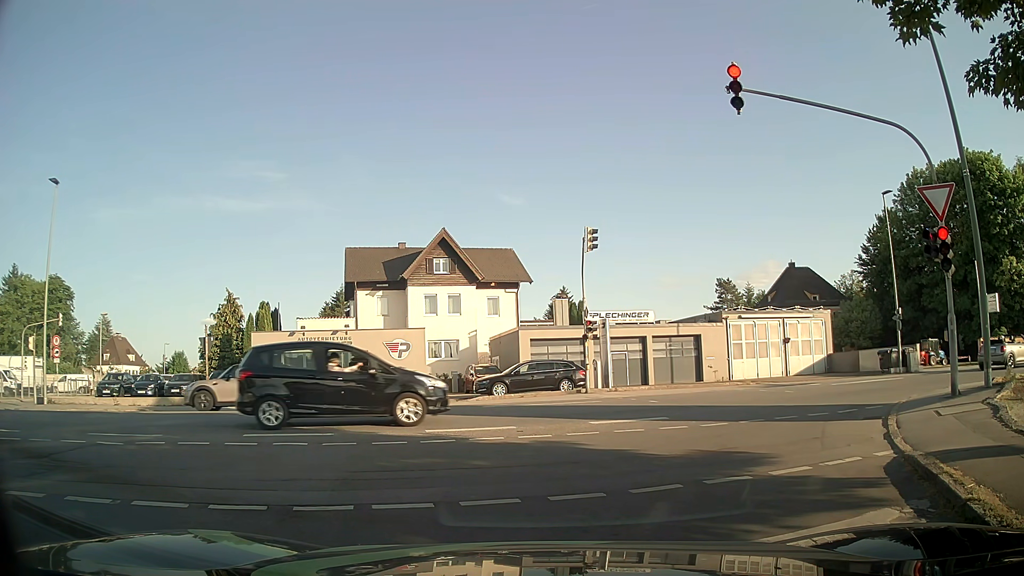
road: residential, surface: asphalt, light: Day
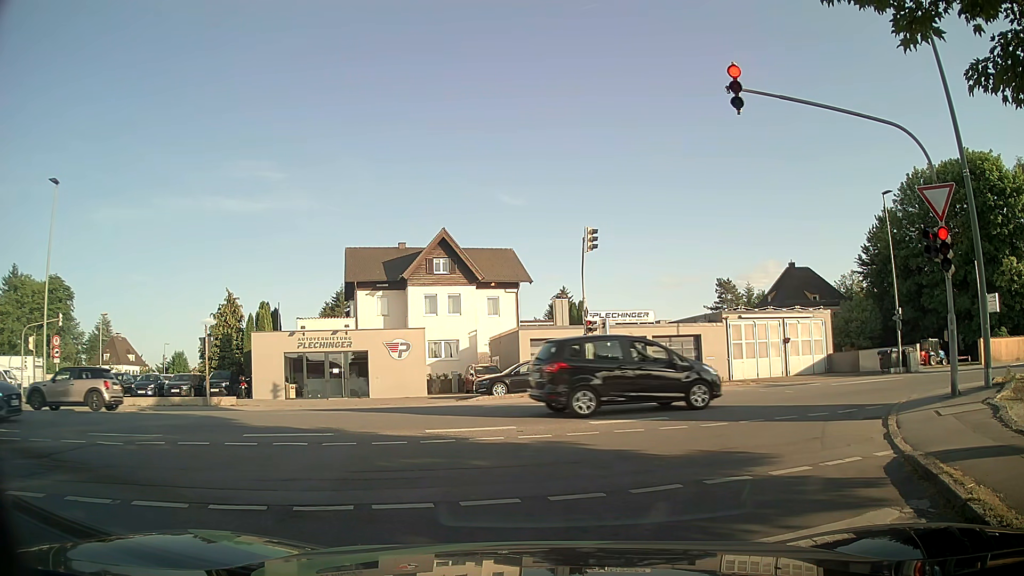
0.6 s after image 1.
(0.0, 0.0) m; 0°
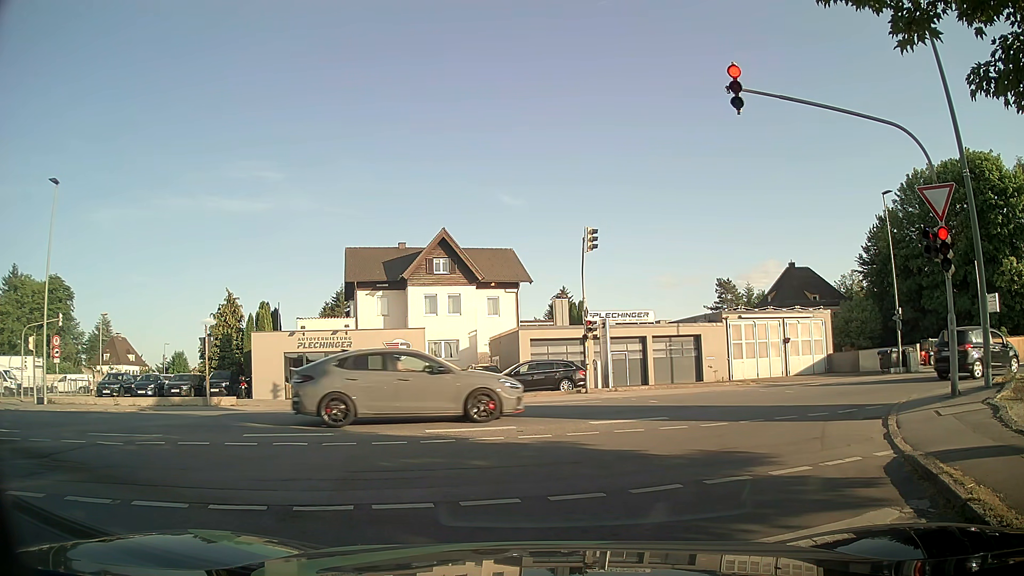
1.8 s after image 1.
(0.0, 0.0) m; 0°
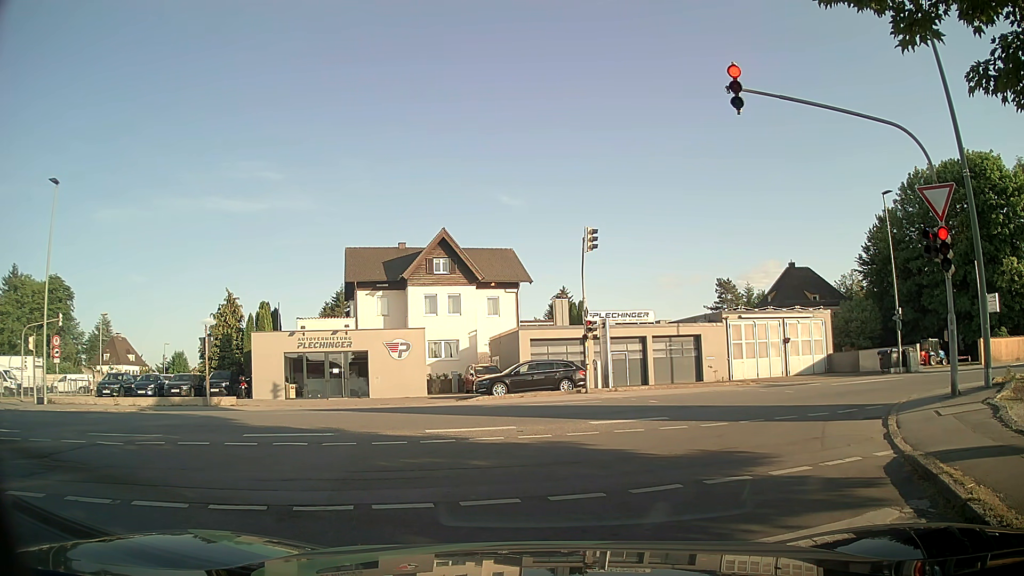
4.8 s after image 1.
(0.0, 0.0) m; 0°
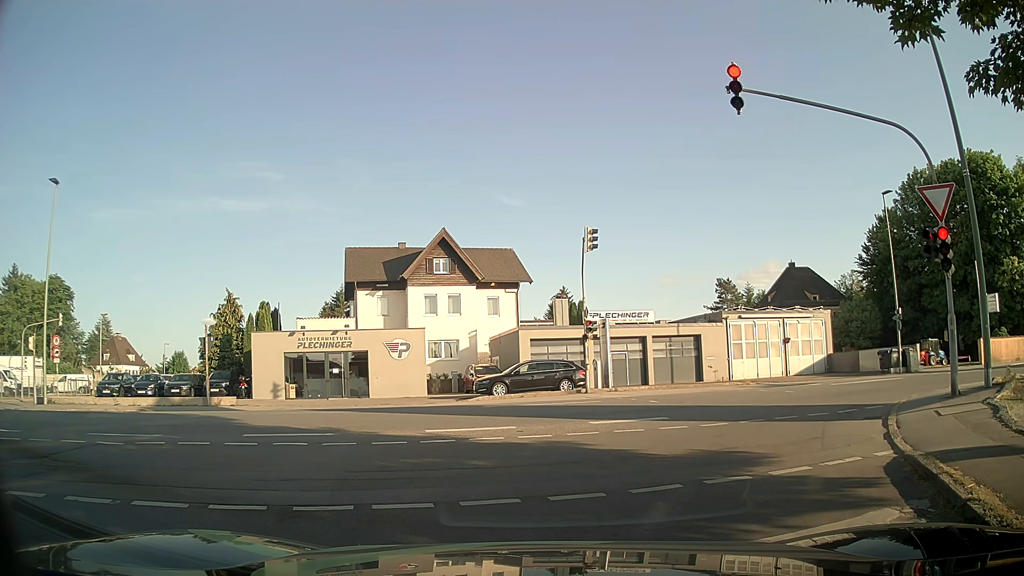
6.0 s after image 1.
(0.0, 0.0) m; 0°
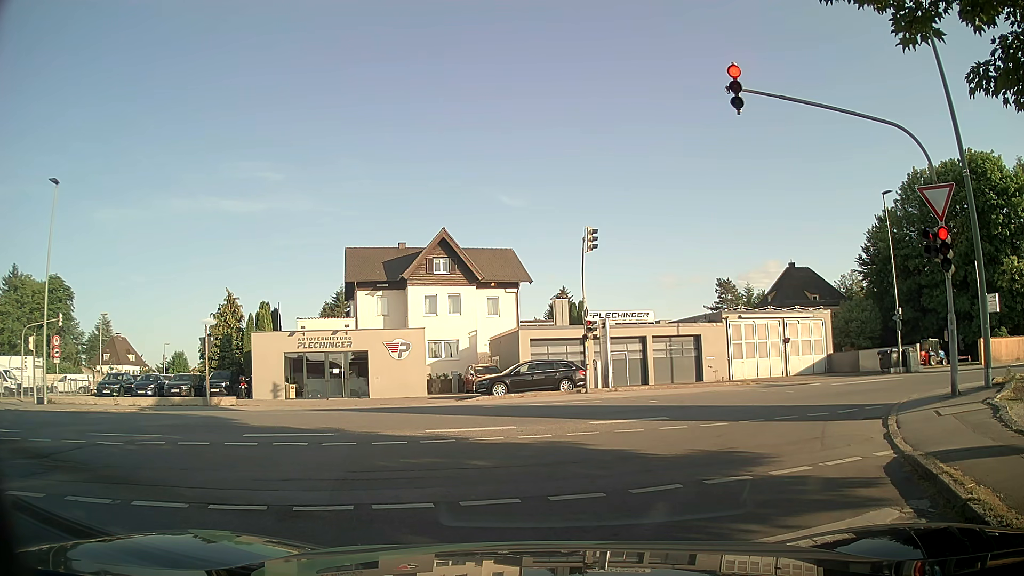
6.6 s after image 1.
(0.0, 0.0) m; 0°
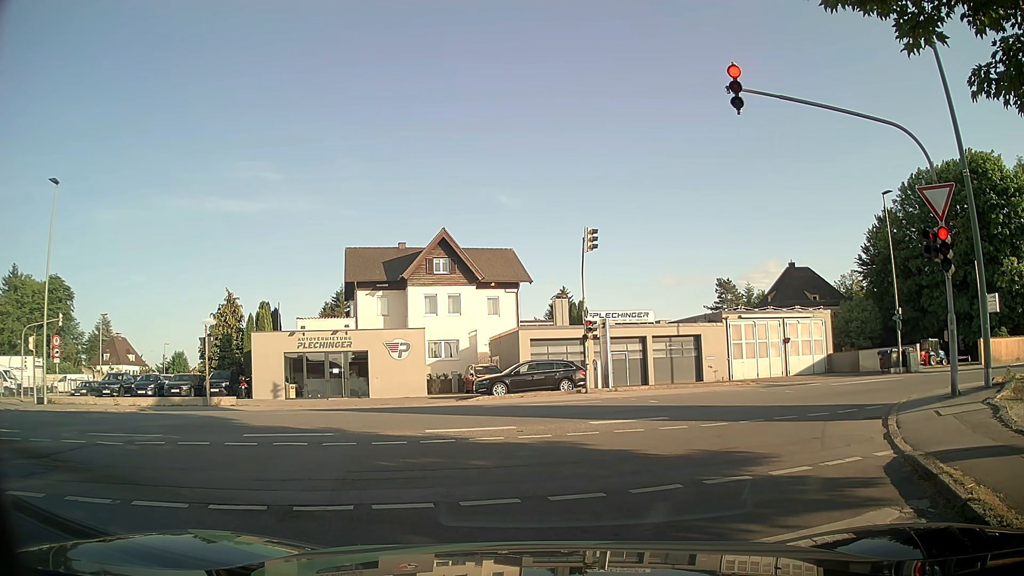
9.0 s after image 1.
(0.0, 0.0) m; 0°
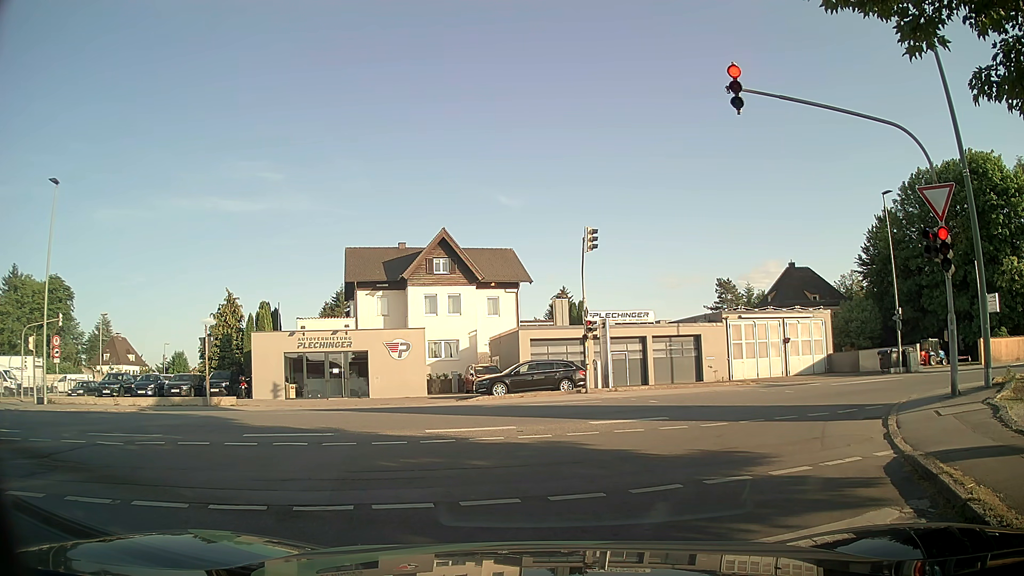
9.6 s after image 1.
(0.0, 0.0) m; 0°
